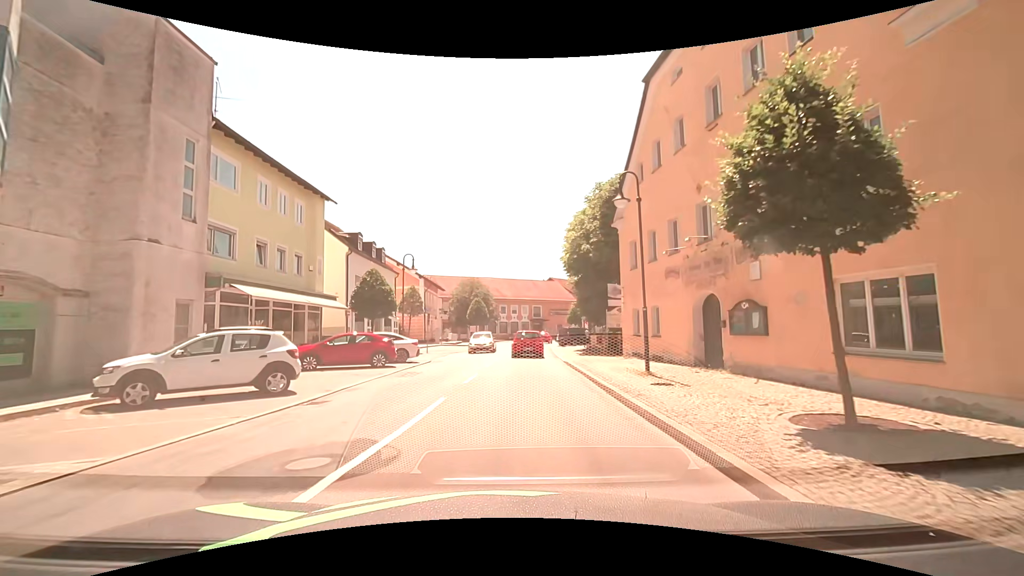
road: secondary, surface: asphalt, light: Day
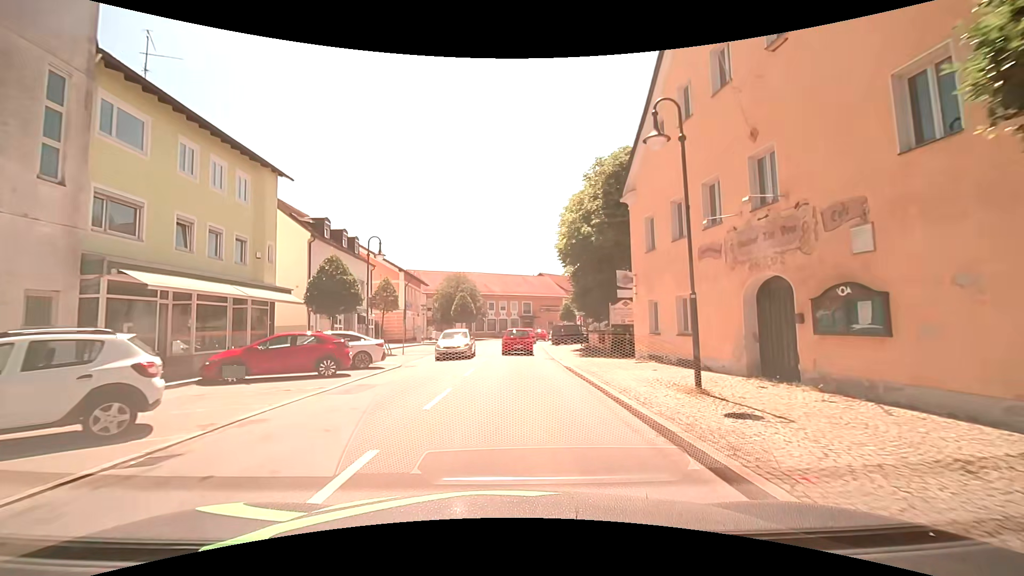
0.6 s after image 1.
(+0.1, +4.5) m; +1°
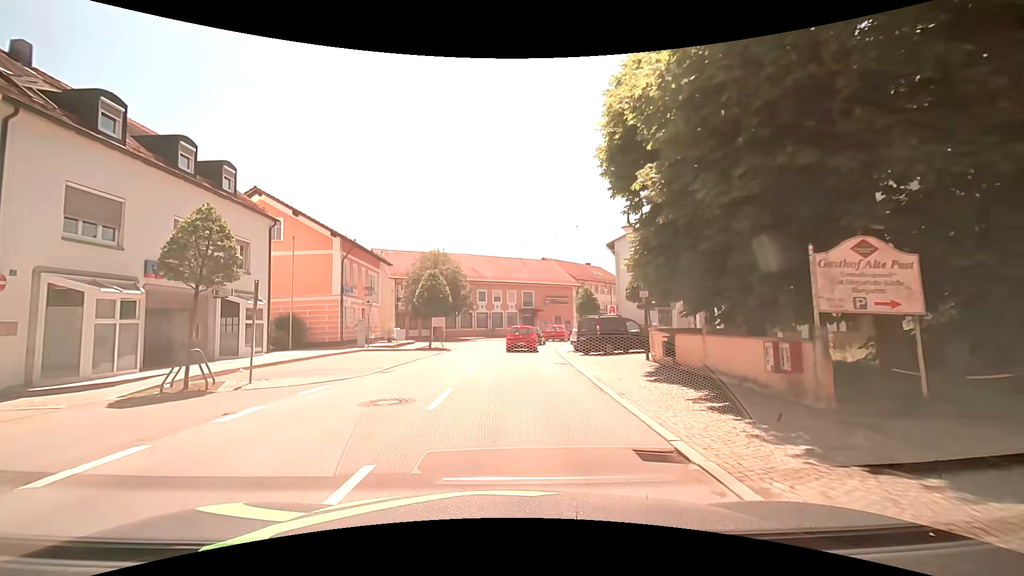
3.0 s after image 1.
(+0.1, +18.7) m; 0°
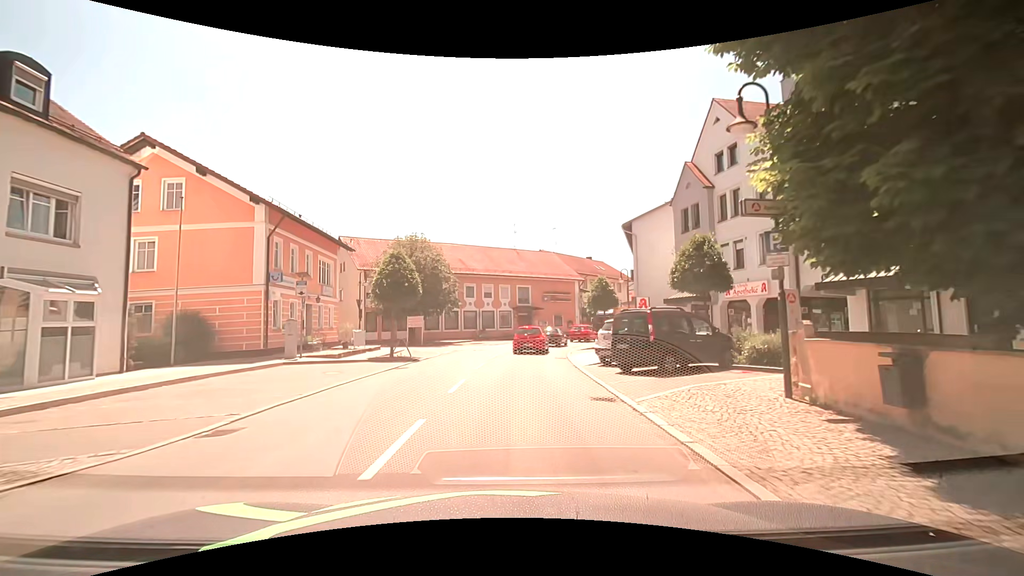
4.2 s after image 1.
(+0.1, +9.5) m; +2°
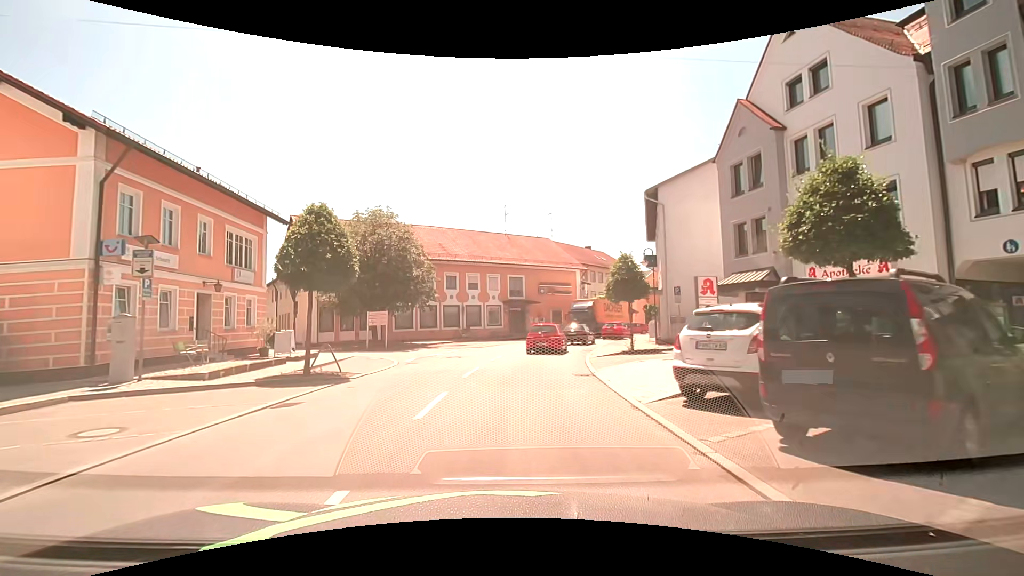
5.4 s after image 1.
(-0.1, +9.2) m; 0°
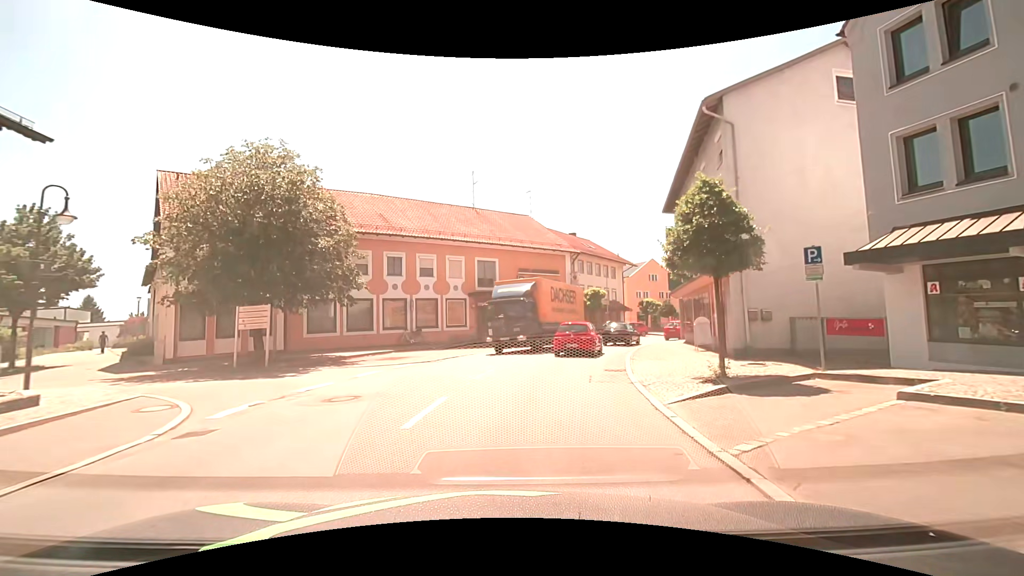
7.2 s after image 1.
(+0.3, +12.6) m; +4°
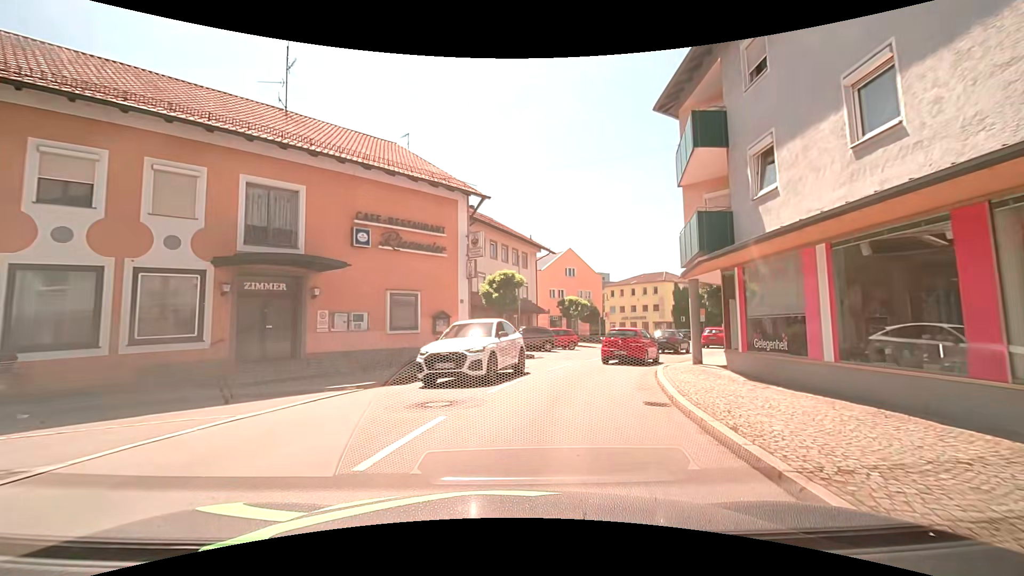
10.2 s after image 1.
(+1.8, +19.4) m; +10°
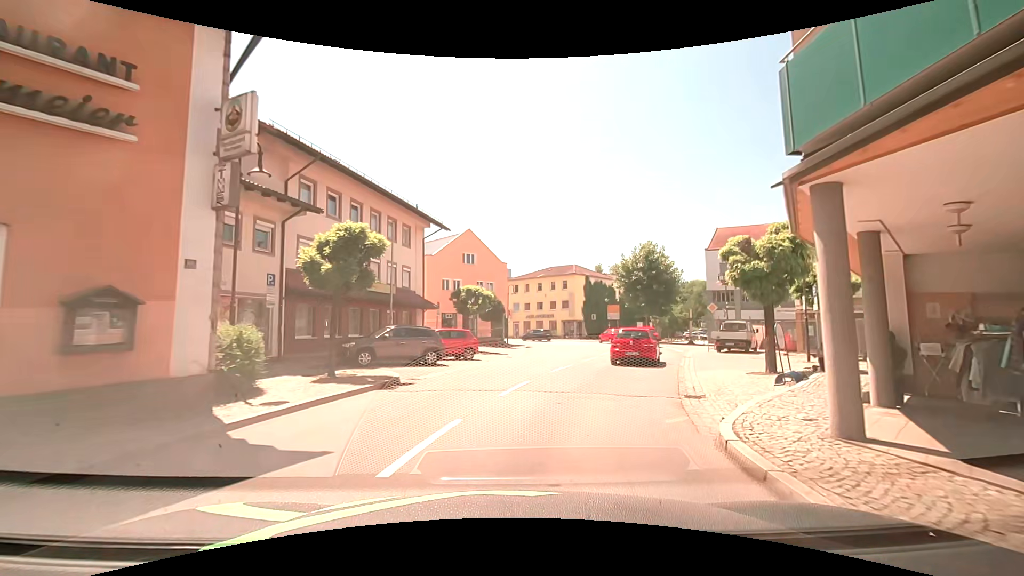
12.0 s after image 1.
(+1.4, +12.0) m; +13°
(+1, +10) (+4, +20) (+7, +29) (+9, +39) (+10, +49) (+8, +58) (+2, +66) (-5, +73) (-12, +80) (-20, +87) m
